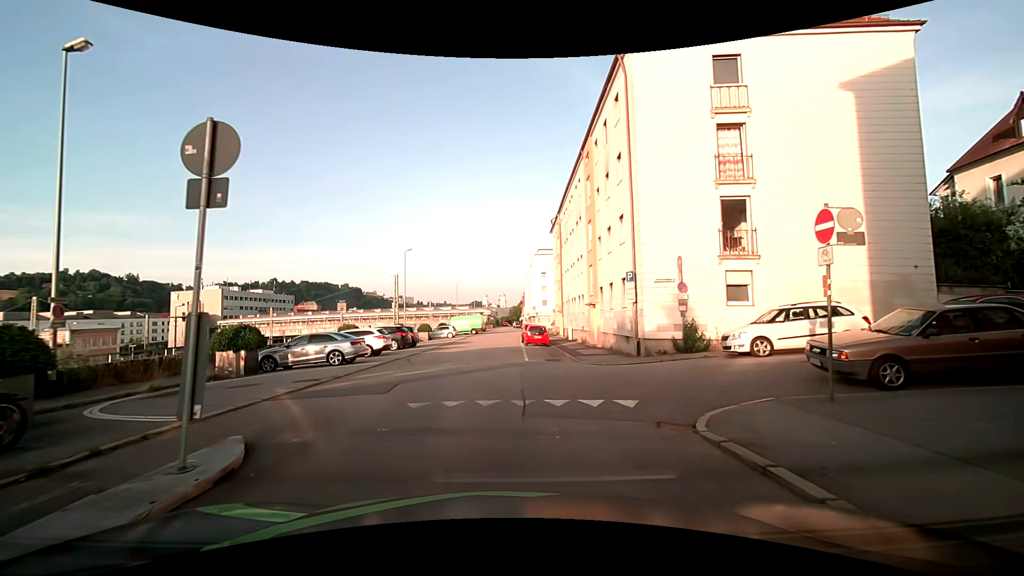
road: residential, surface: asphalt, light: Day
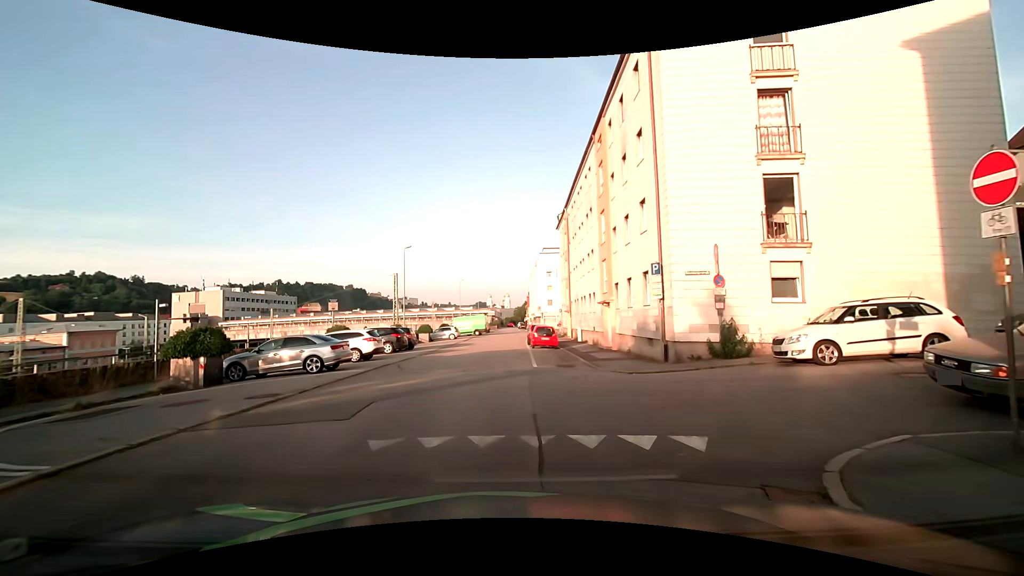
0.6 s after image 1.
(-0.1, +2.7) m; -1°
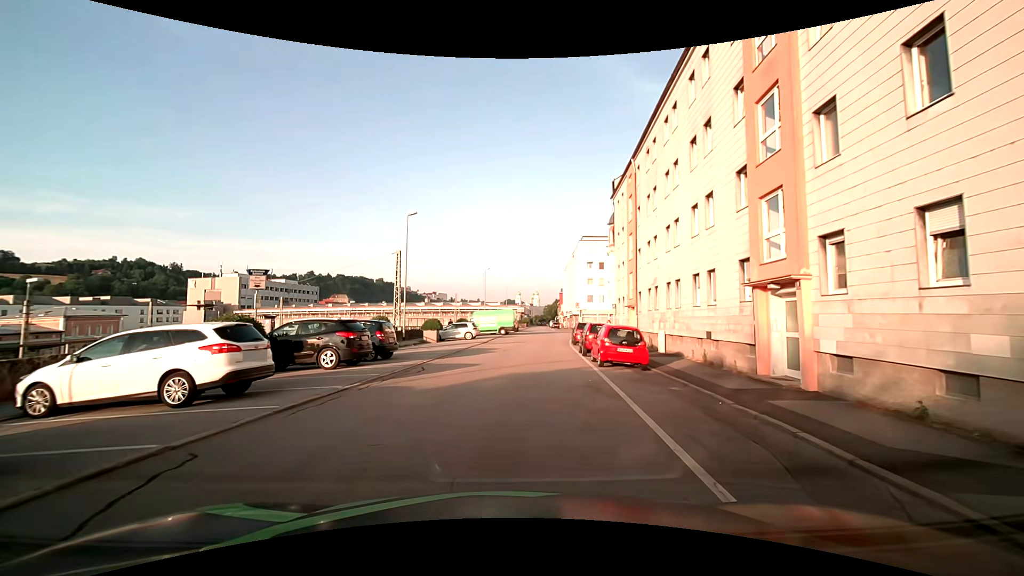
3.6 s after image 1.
(-0.7, +14.4) m; -4°
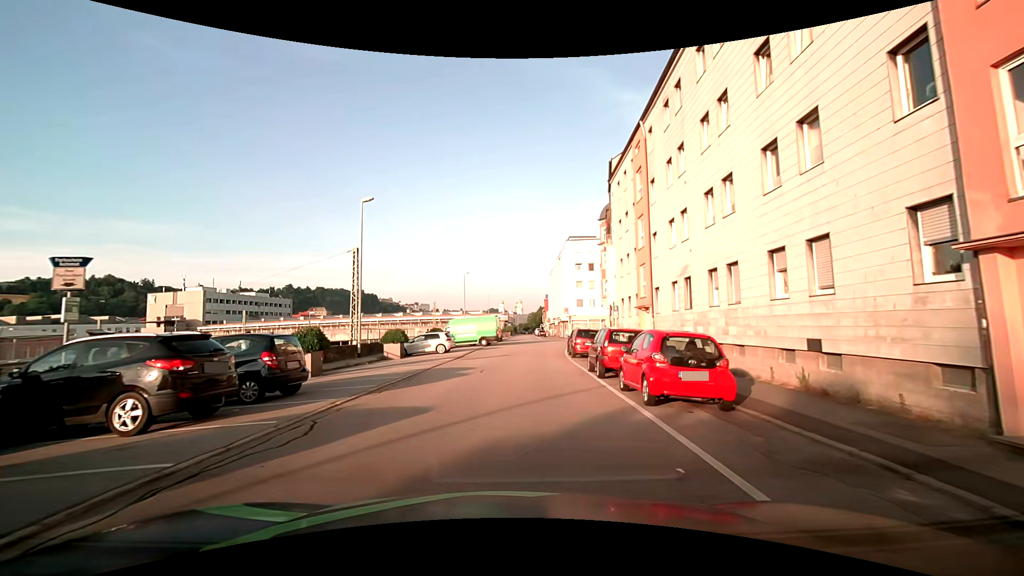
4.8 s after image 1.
(+0.1, +7.5) m; +3°
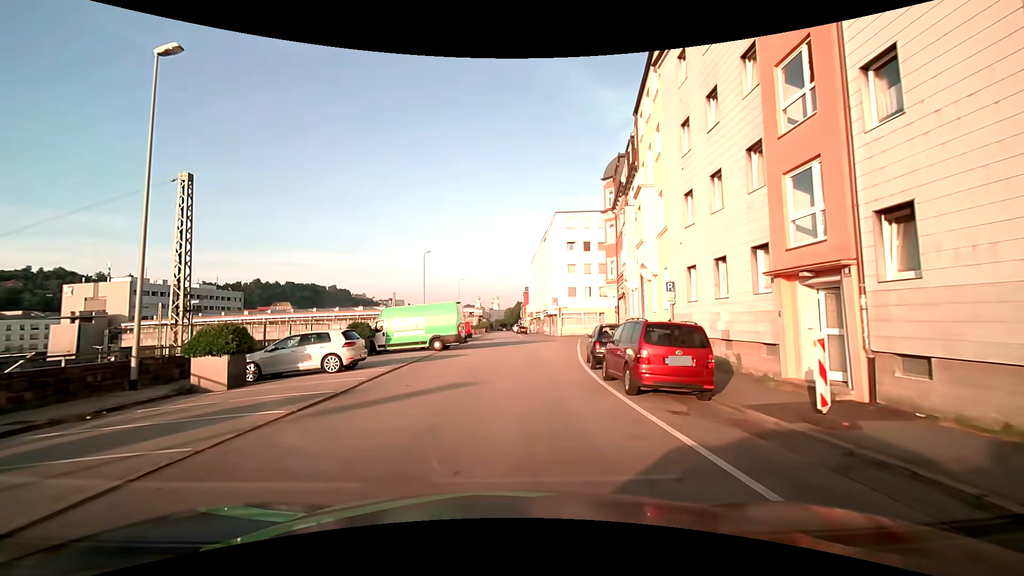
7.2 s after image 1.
(+0.1, +16.9) m; +1°
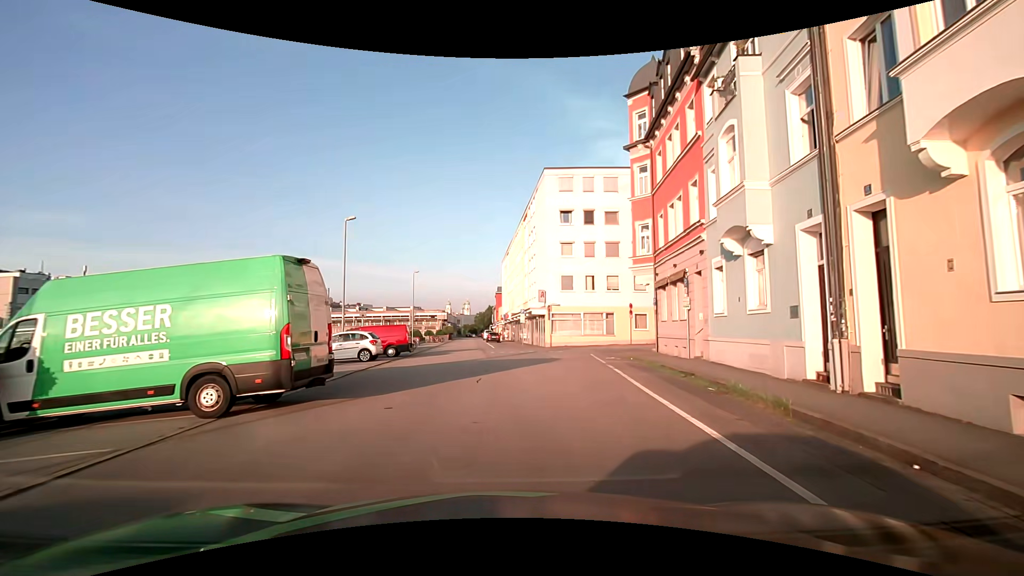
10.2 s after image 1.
(+0.5, +19.4) m; +2°
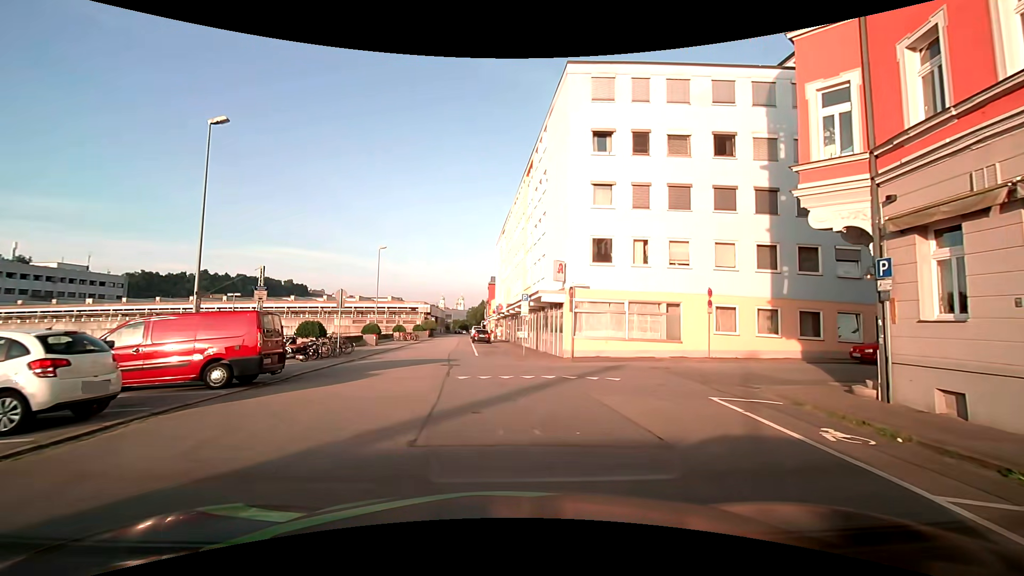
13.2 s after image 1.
(+0.5, +16.9) m; +2°
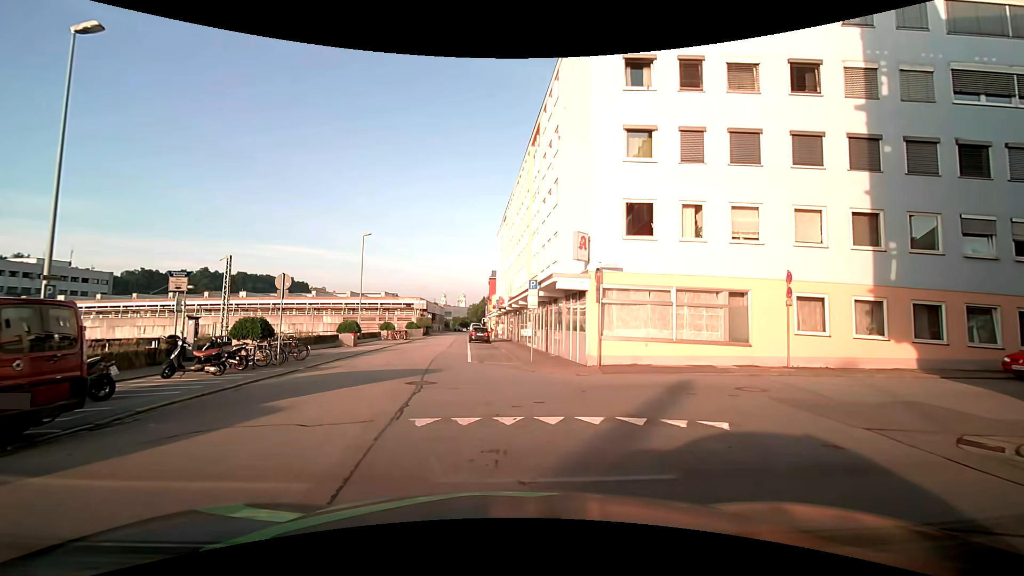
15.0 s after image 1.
(0.0, +6.6) m; +2°
